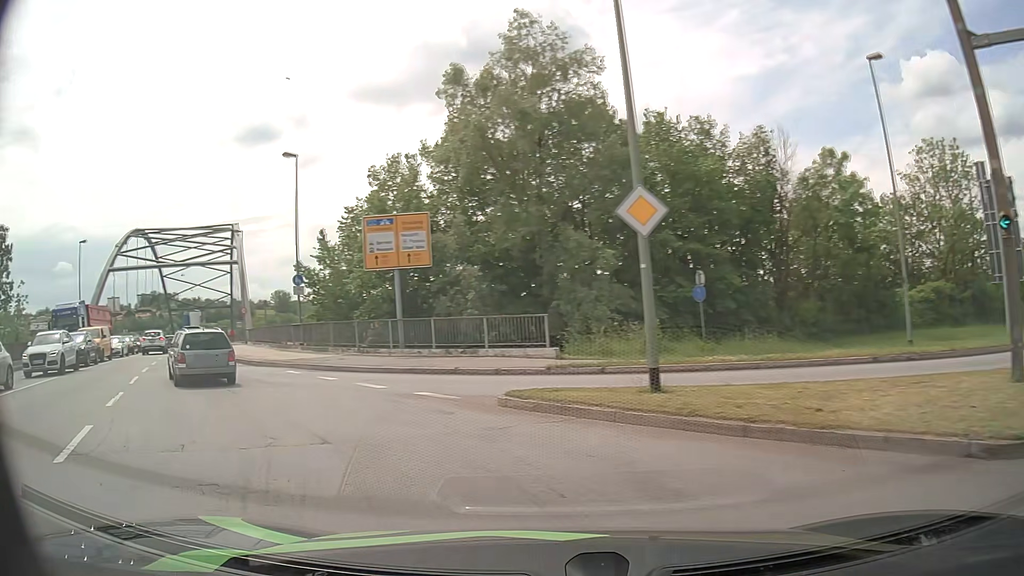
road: primary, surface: asphalt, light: Day
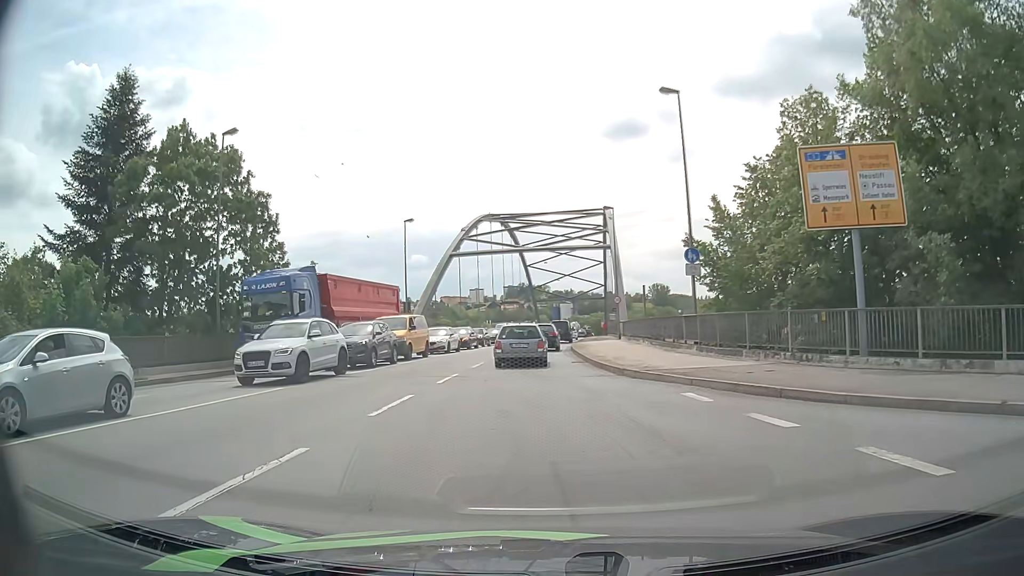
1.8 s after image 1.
(-3.0, +8.8) m; -32°
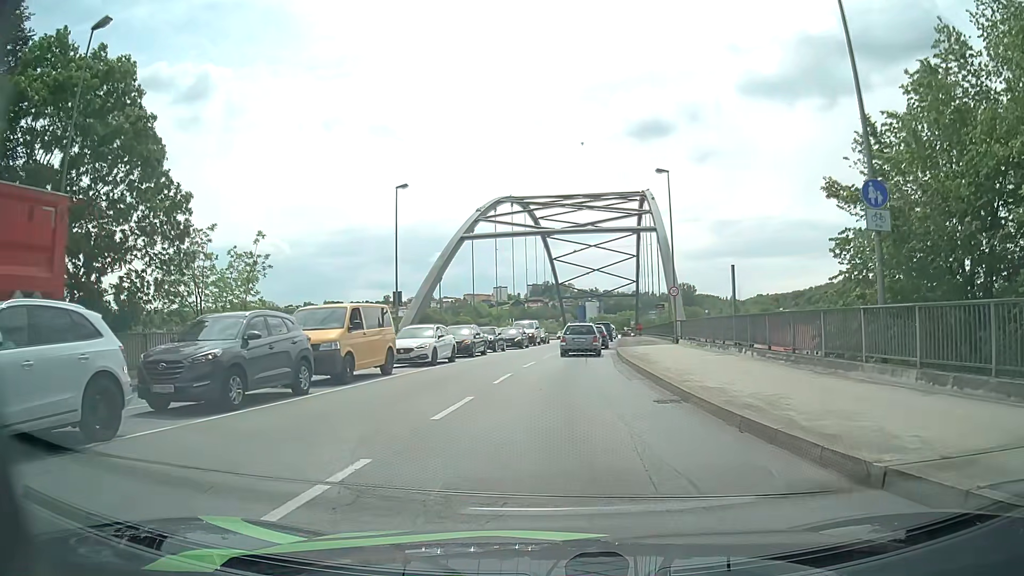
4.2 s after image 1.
(-0.8, +12.8) m; -3°
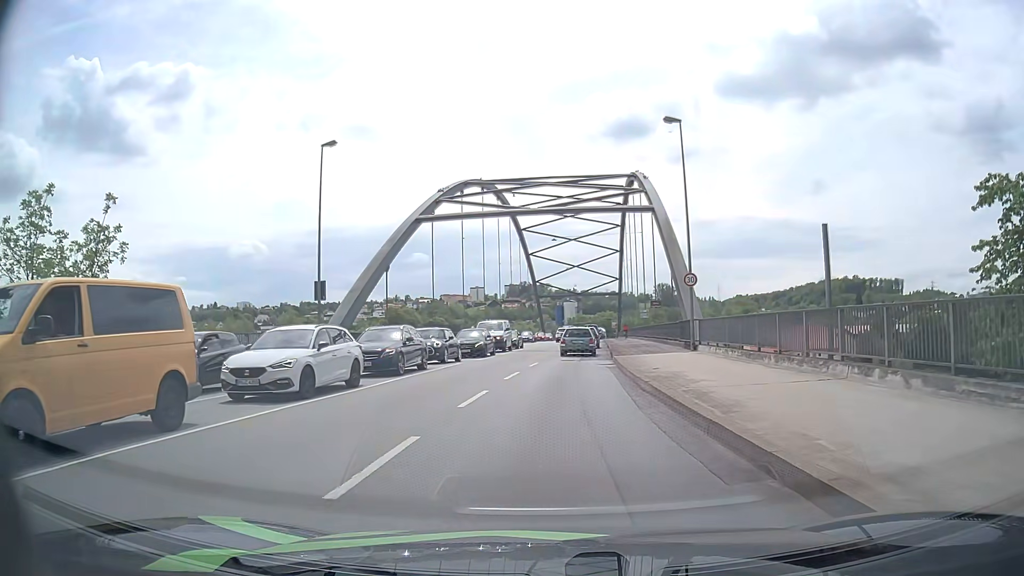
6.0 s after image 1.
(+0.2, +10.5) m; +2°
(0, +10) (0, +20) (+1, +30) (+1, +40) (+2, +50) (+3, +60) (+3, +70) (+4, +80) (+5, +90) (+6, +100) m
